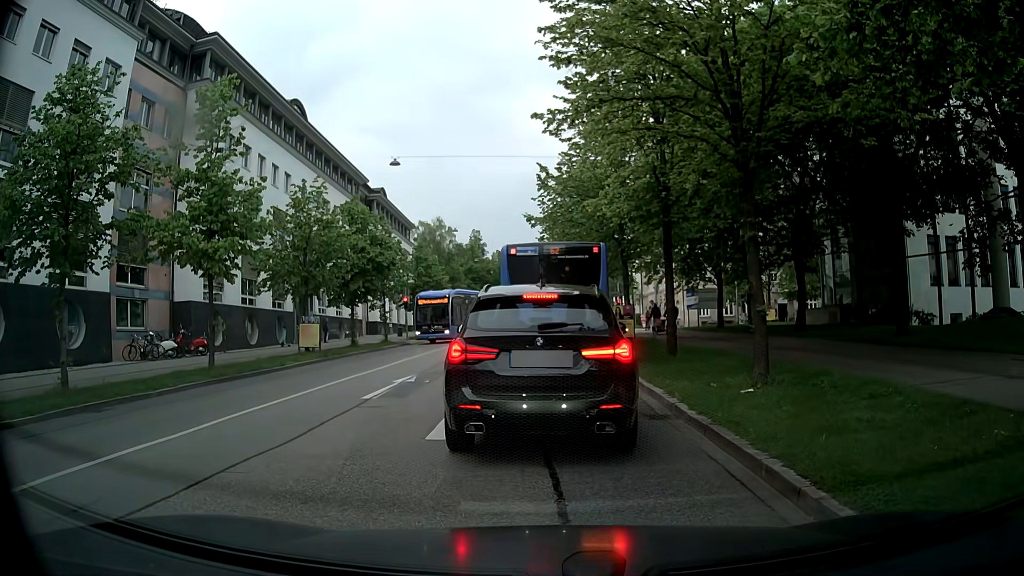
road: tertiary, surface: asphalt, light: Day
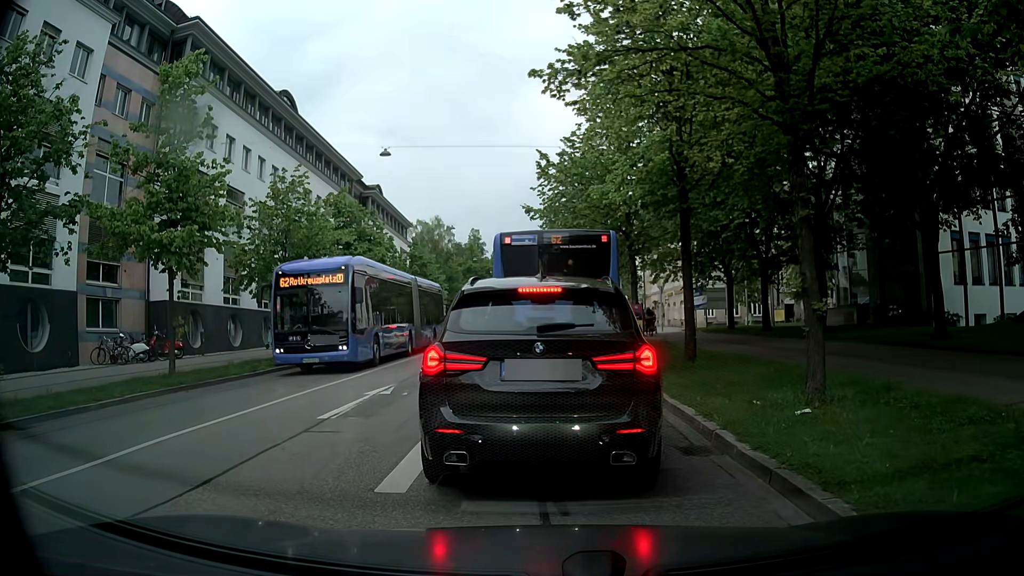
(0.0, +2.3) m; 0°
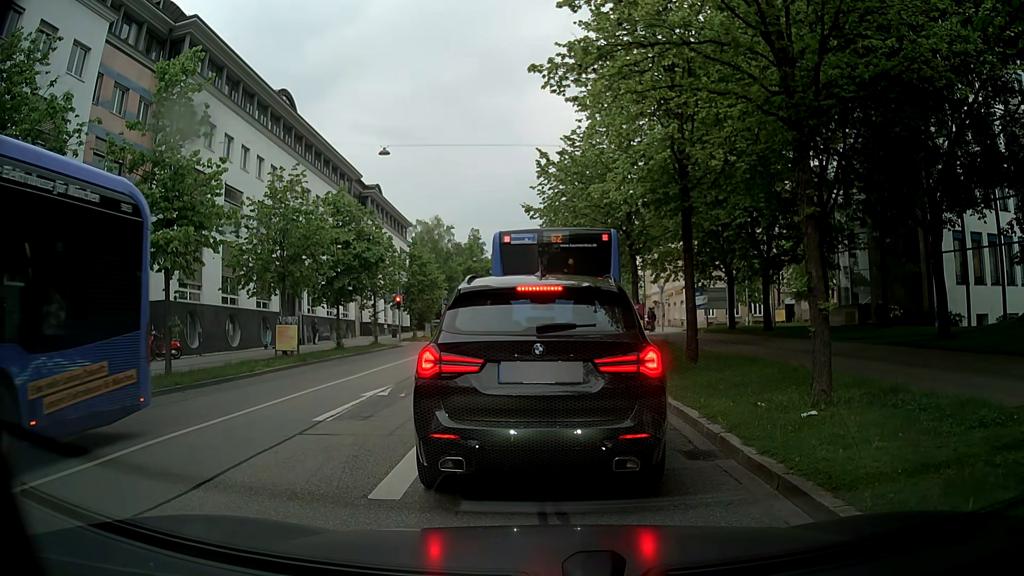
(0.0, +0.3) m; 0°
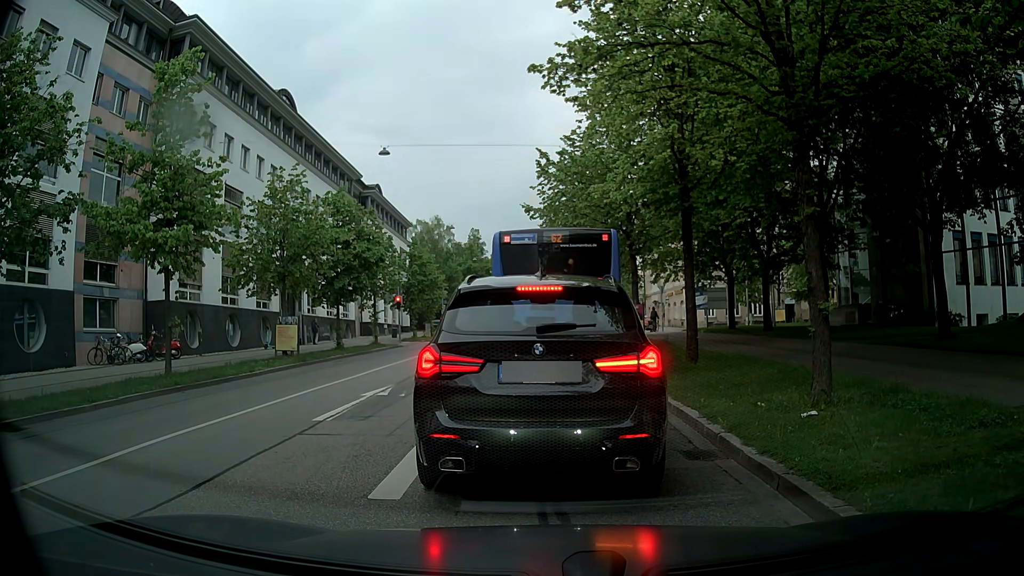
(0.0, 0.0) m; 0°
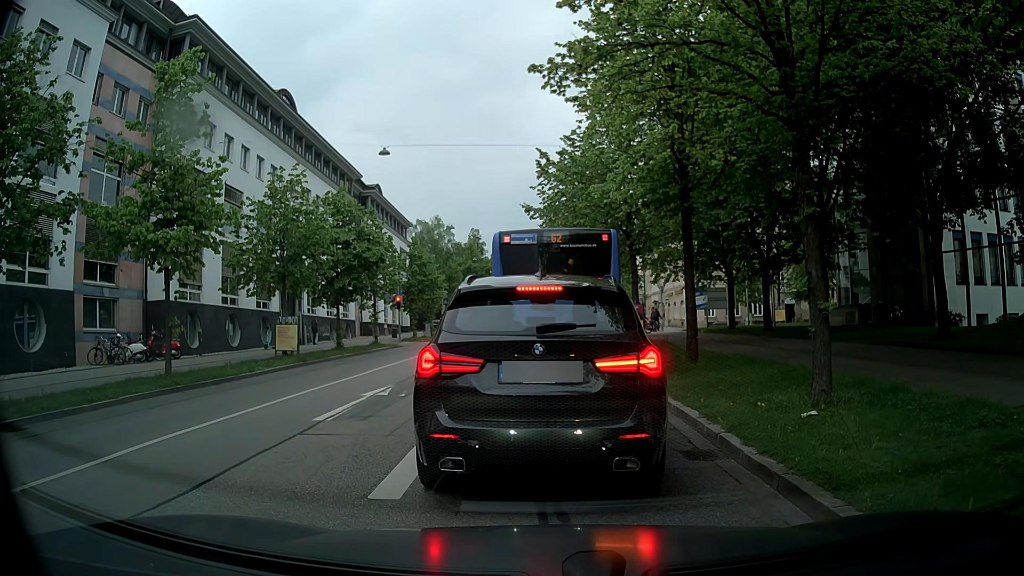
(0.0, 0.0) m; 0°
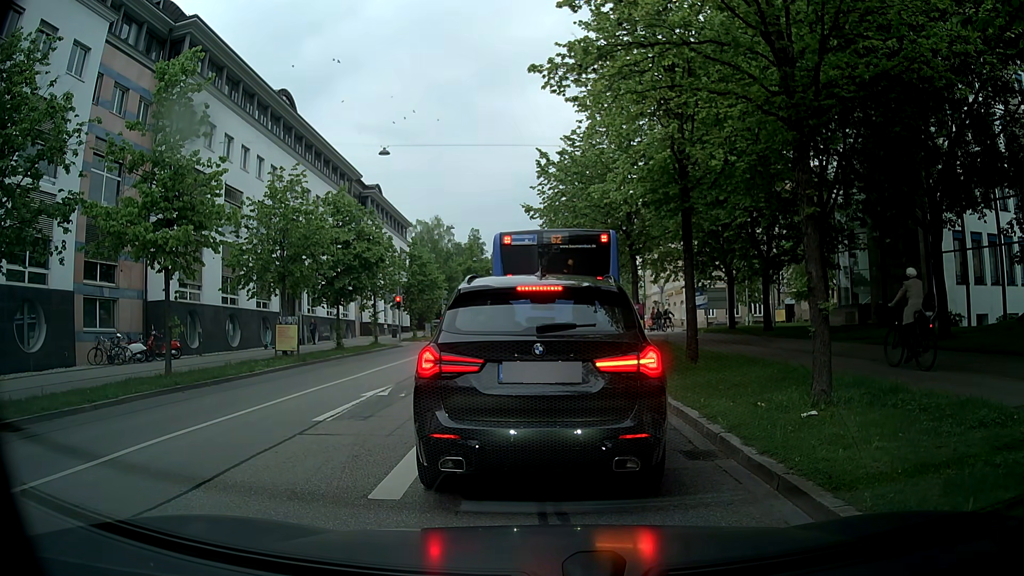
(0.0, 0.0) m; 0°
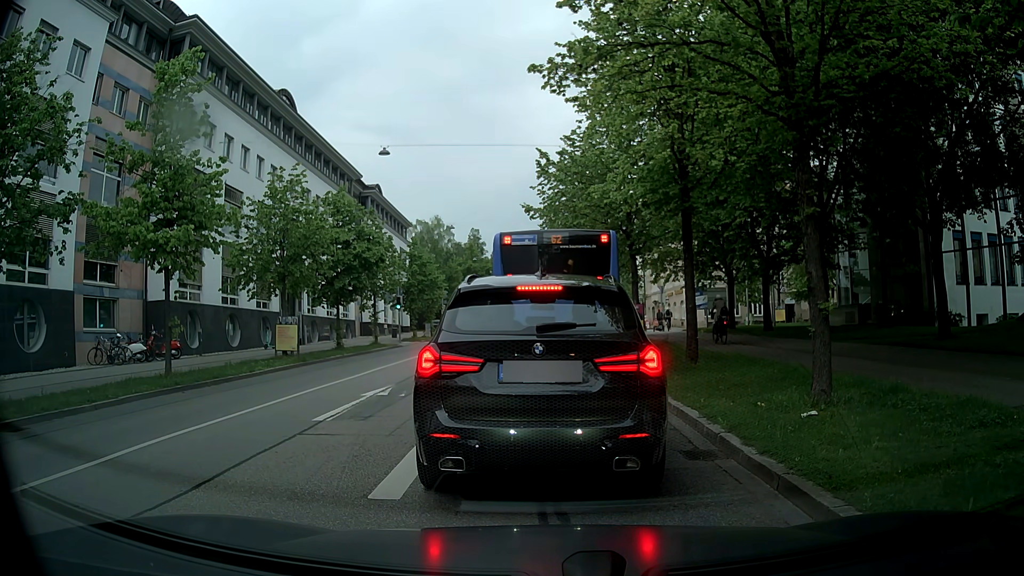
(0.0, 0.0) m; 0°
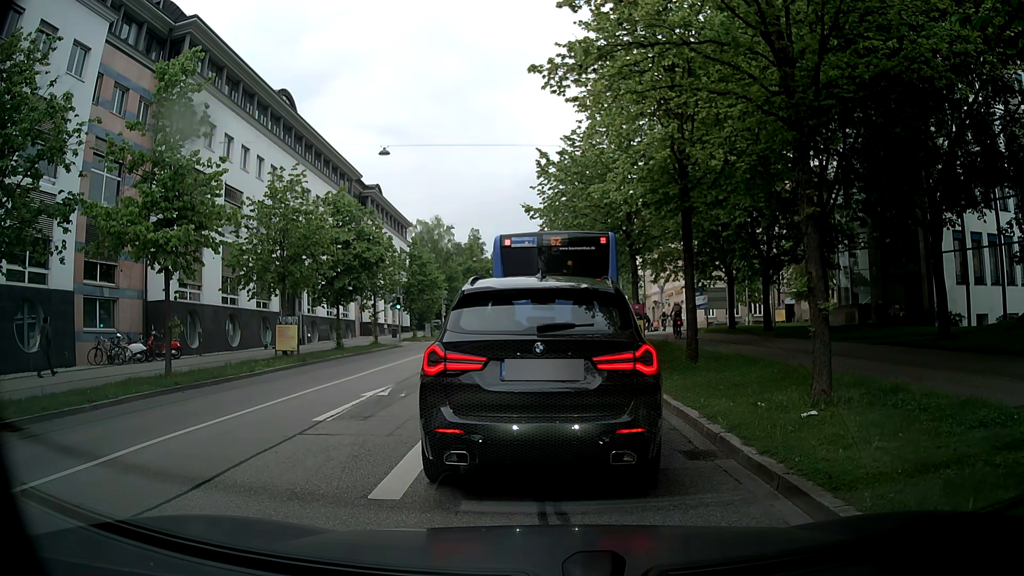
(0.0, 0.0) m; 0°
